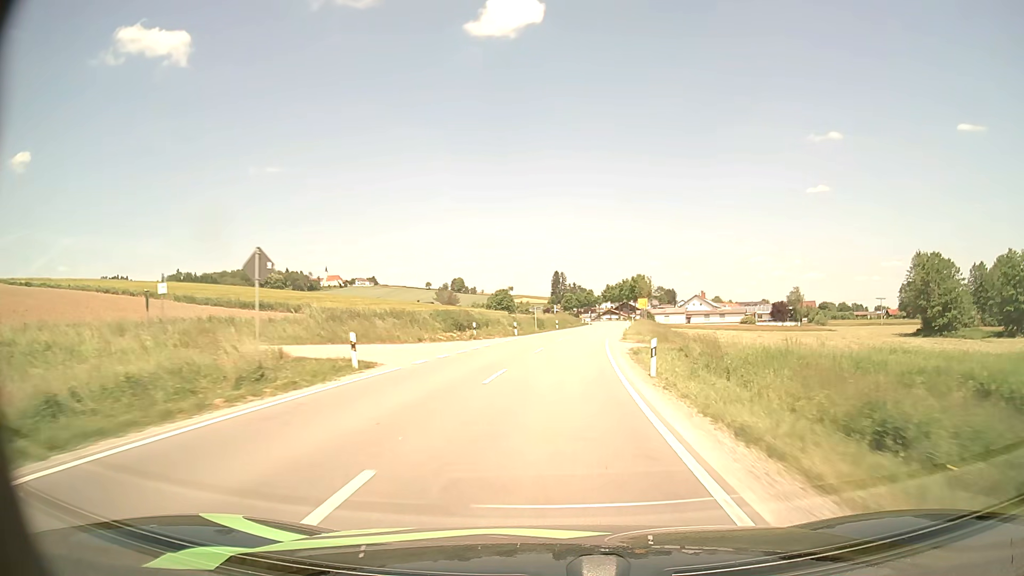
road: secondary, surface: asphalt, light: Day
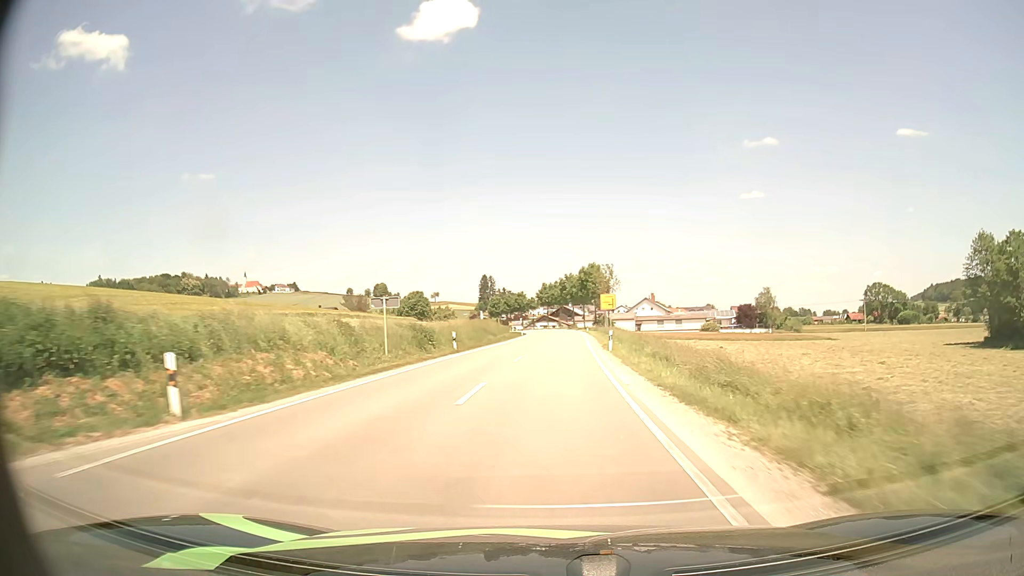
(+1.9, +38.5) m; +6°
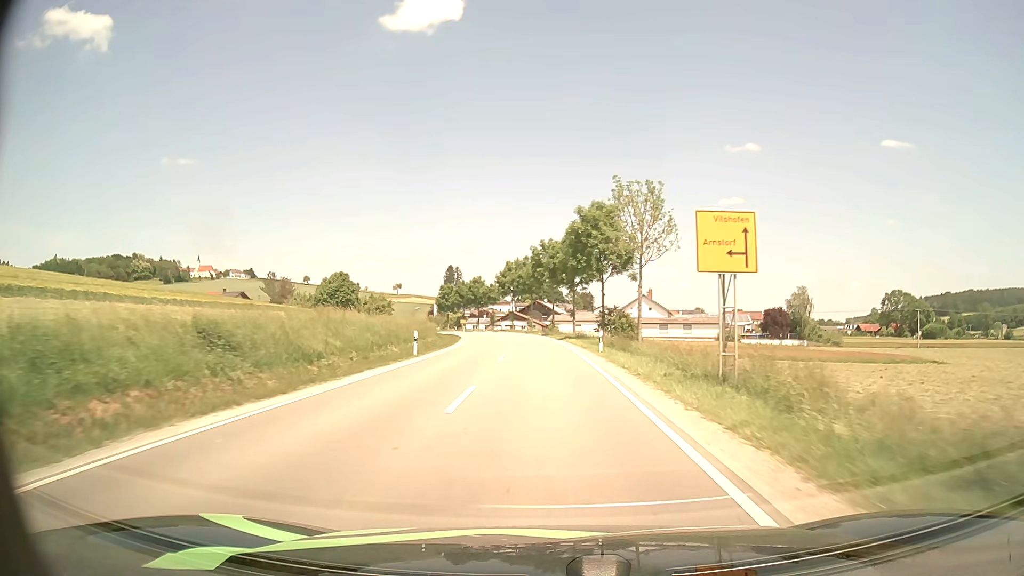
(+1.2, +49.5) m; +2°
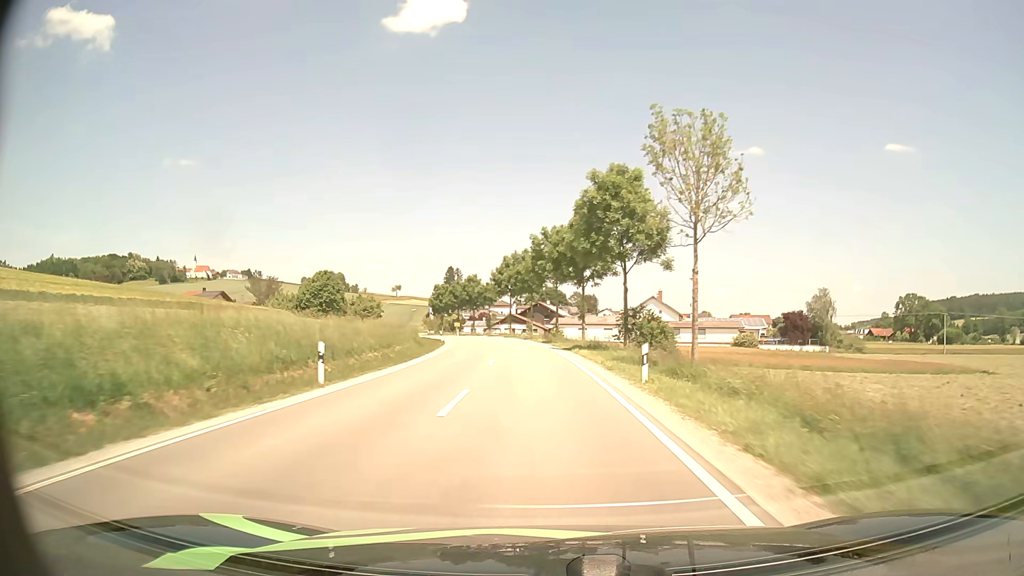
(0.0, +11.8) m; 0°
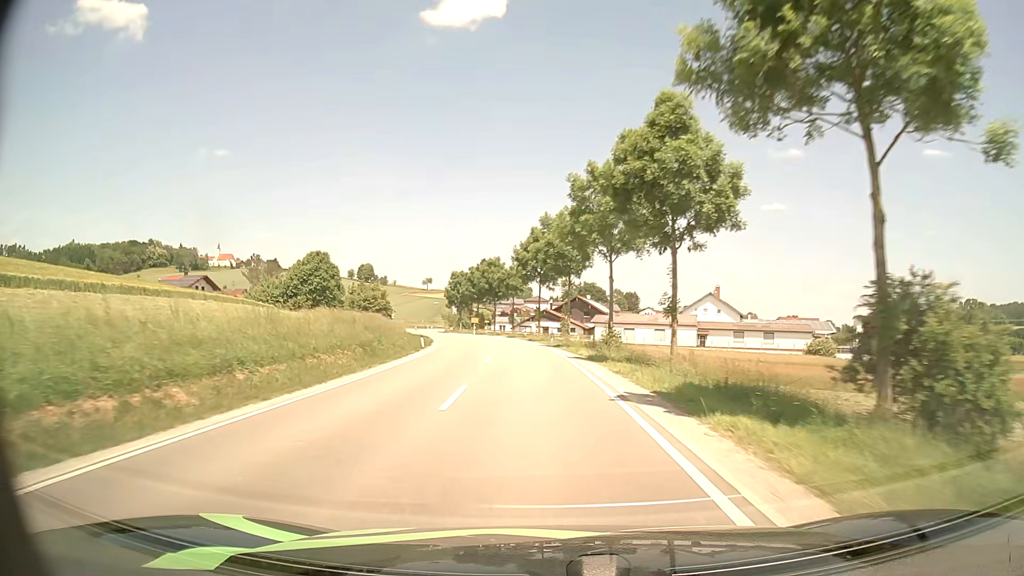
(-0.5, +23.7) m; -3°
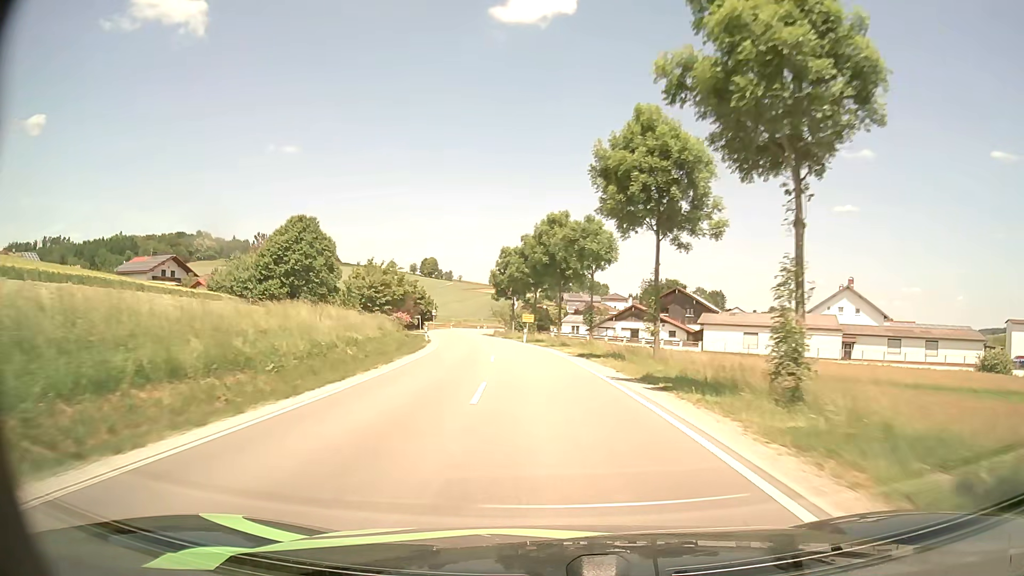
(-2.0, +35.3) m; -6°
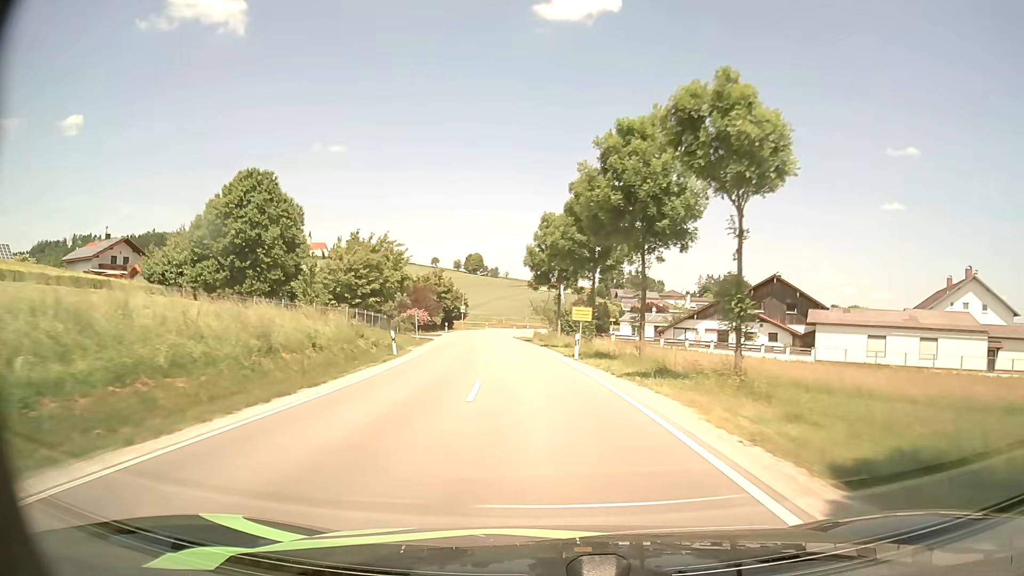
(-0.9, +23.7) m; -4°
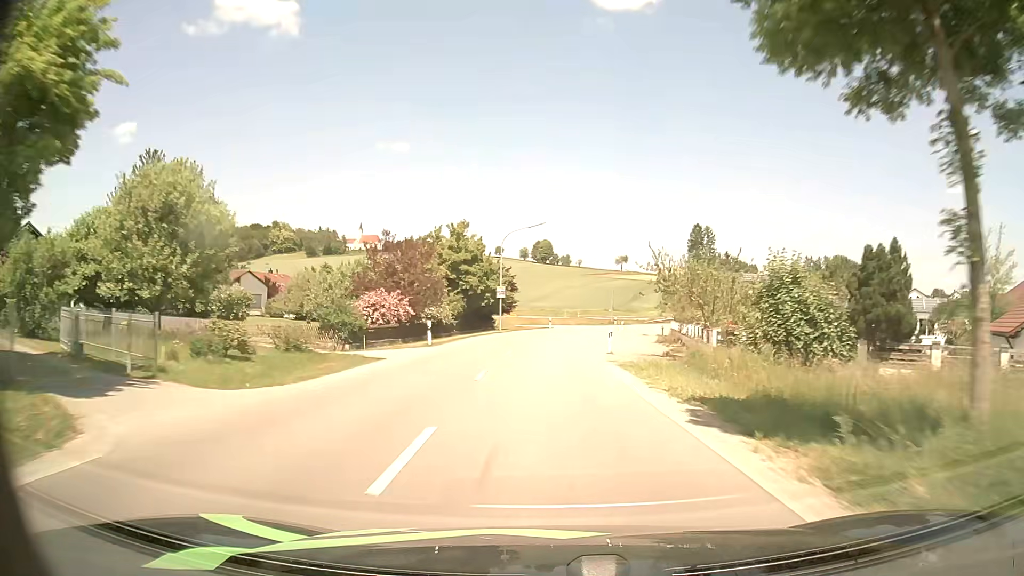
(-3.2, +46.8) m; -6°
(0, +10) (0, +20) (0, +30) (+1, +40) (+2, +50) (+4, +60) (+7, +69) (+10, +79) (+14, +88) (+19, +96) m
